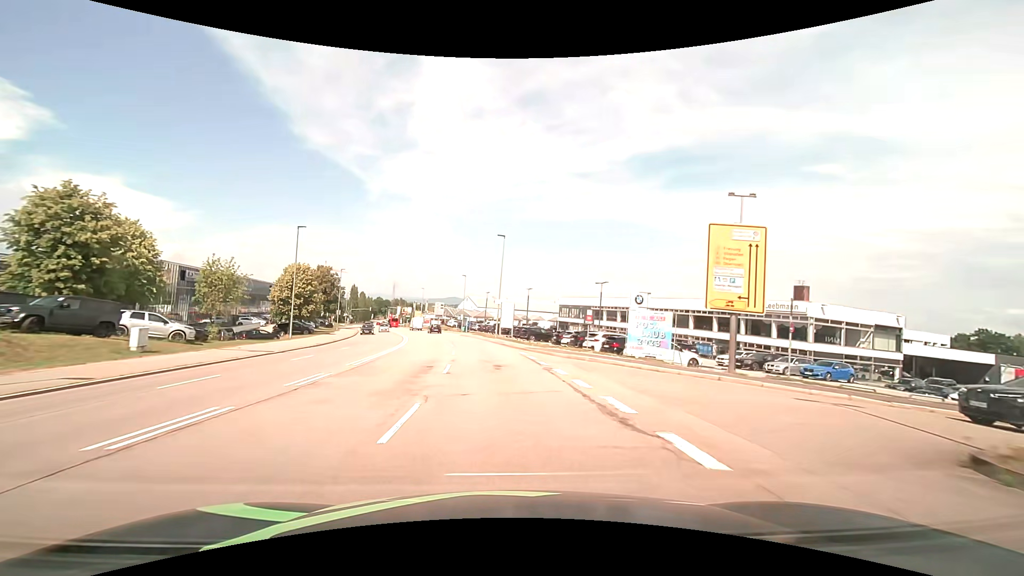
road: secondary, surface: asphalt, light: Day
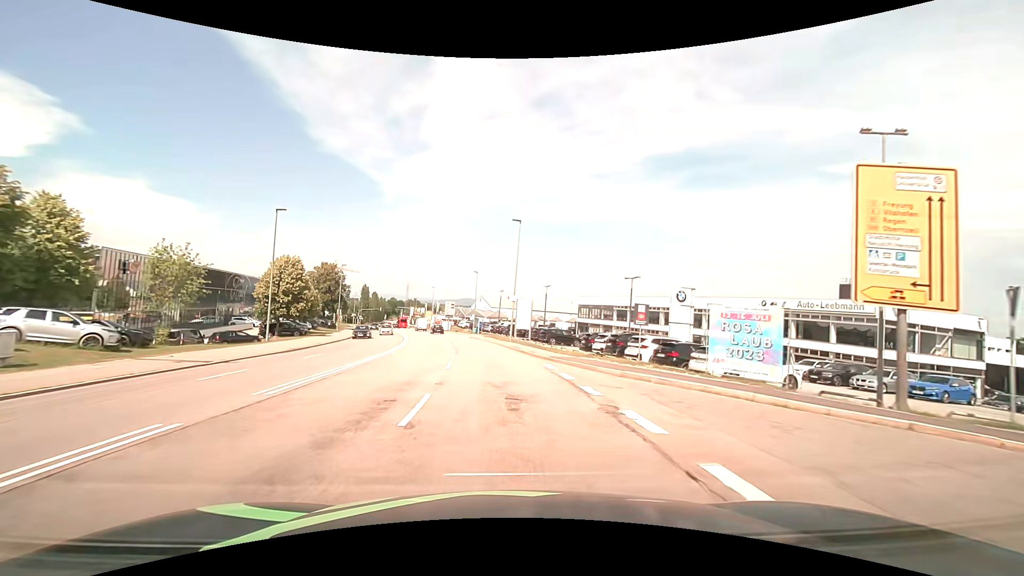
(-0.1, +7.6) m; -2°
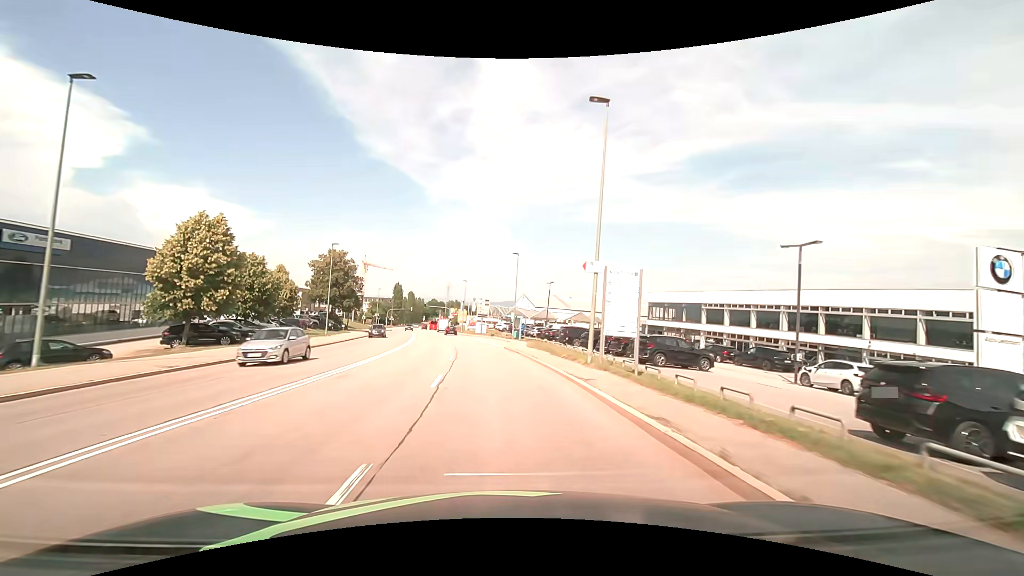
(-0.9, +22.9) m; -5°
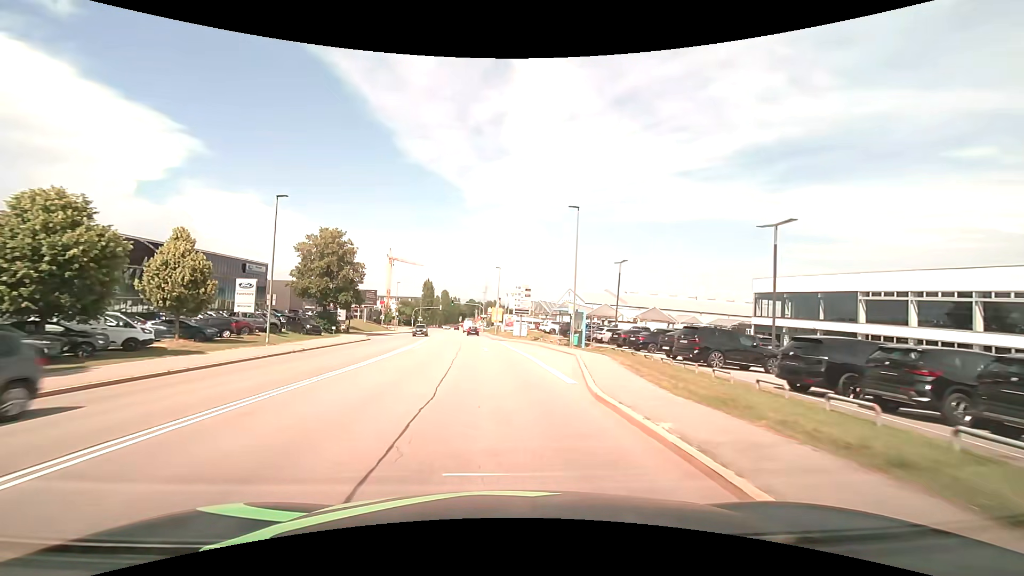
(-0.9, +22.9) m; -4°
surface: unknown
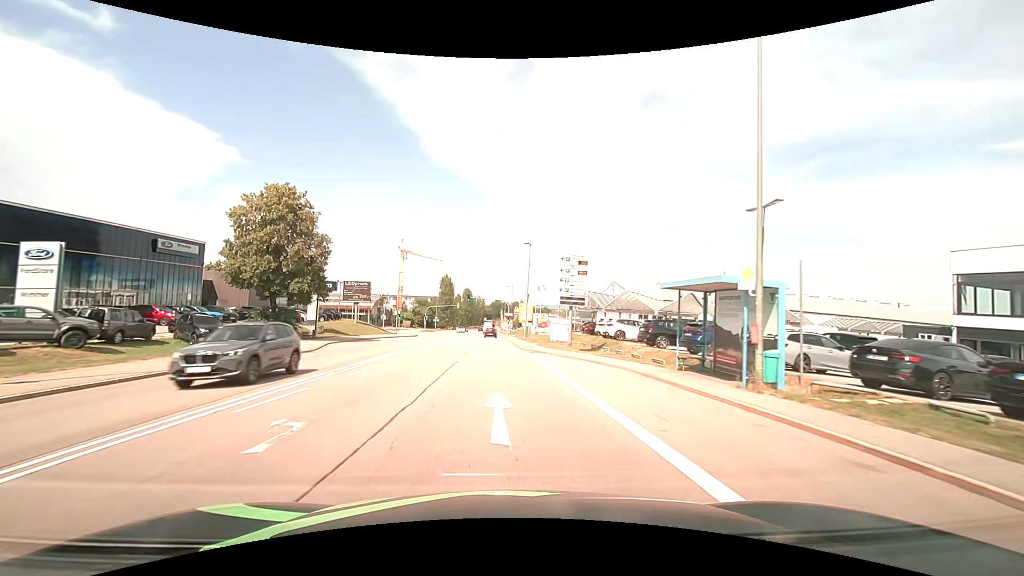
(-0.7, +23.0) m; -3°
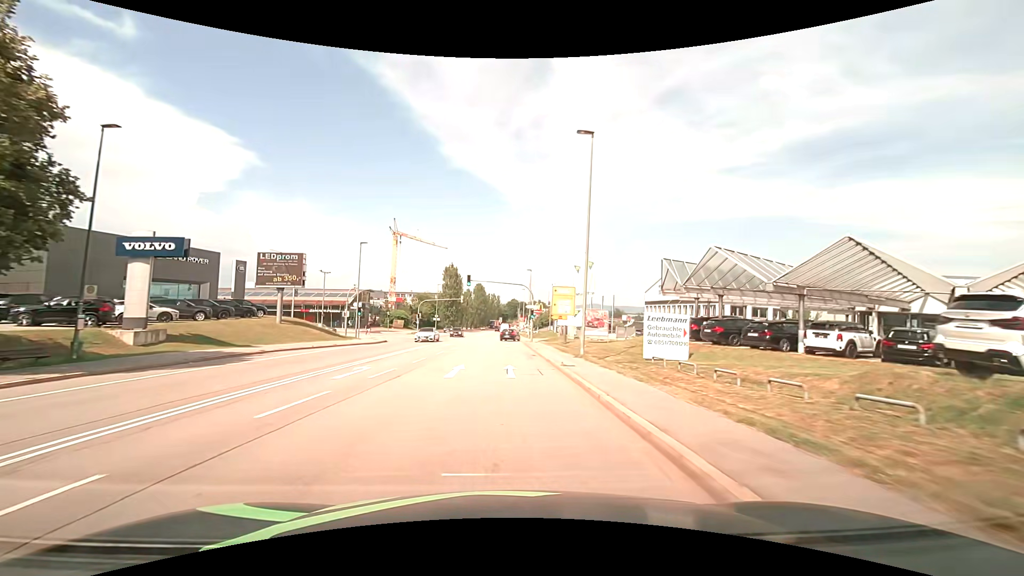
(-0.5, +30.6) m; -2°
(0, +10) (0, +20) (0, +30) (0, +40) (0, +50) (0, +60) (0, +70) (0, +80) (0, +90) (0, +100) m
